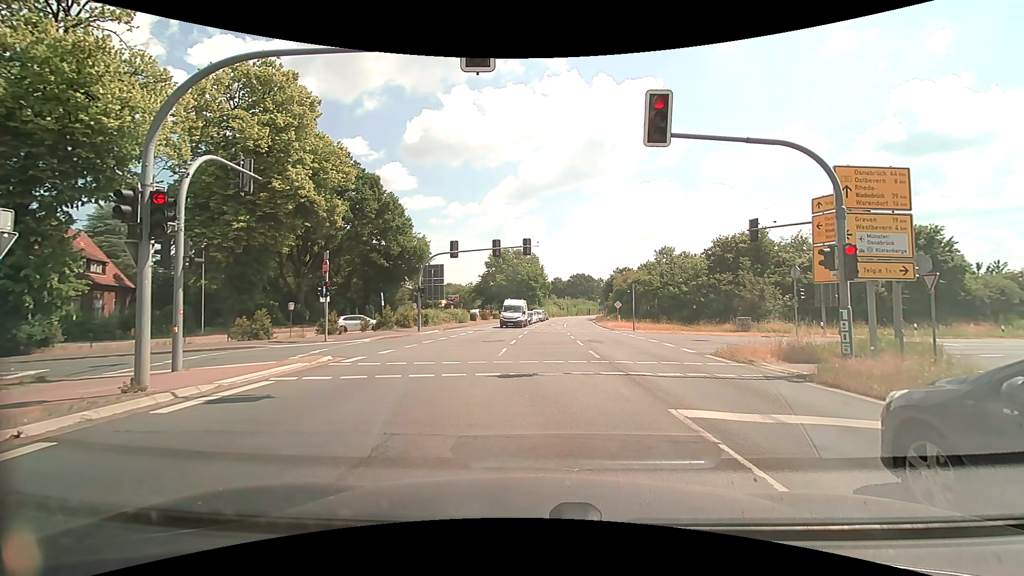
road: primary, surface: asphalt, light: Day
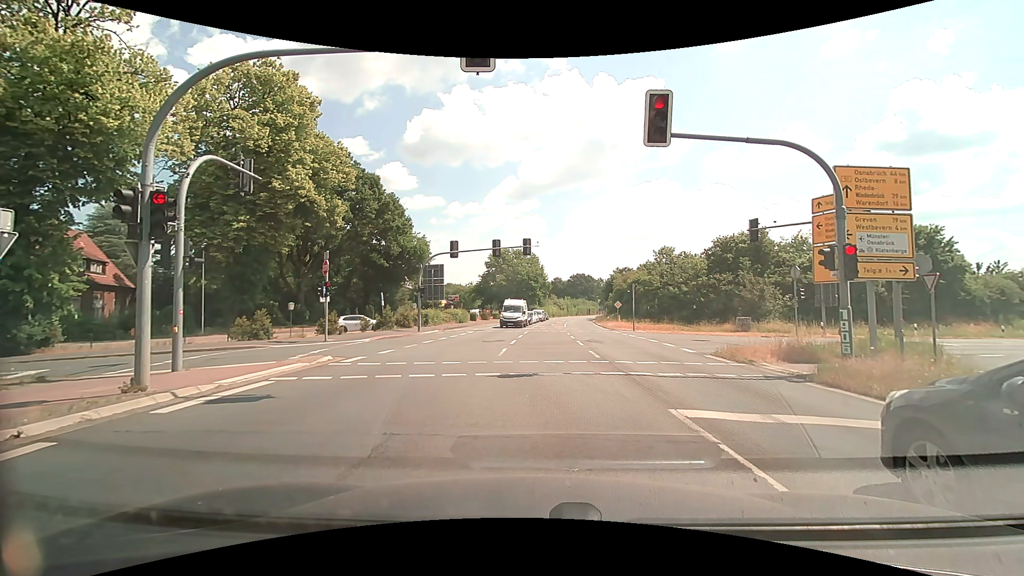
(0.0, 0.0) m; 0°
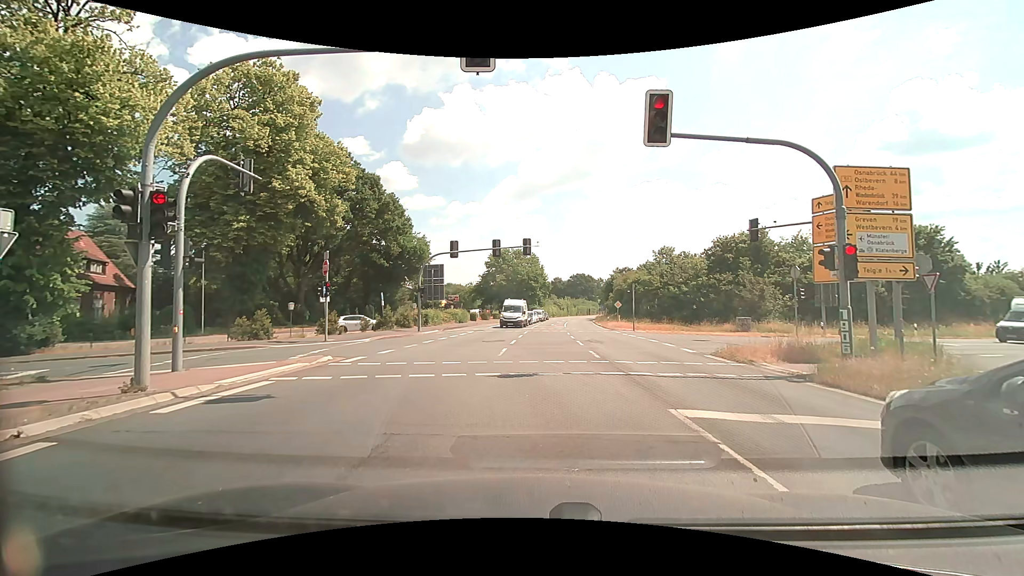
(0.0, 0.0) m; 0°
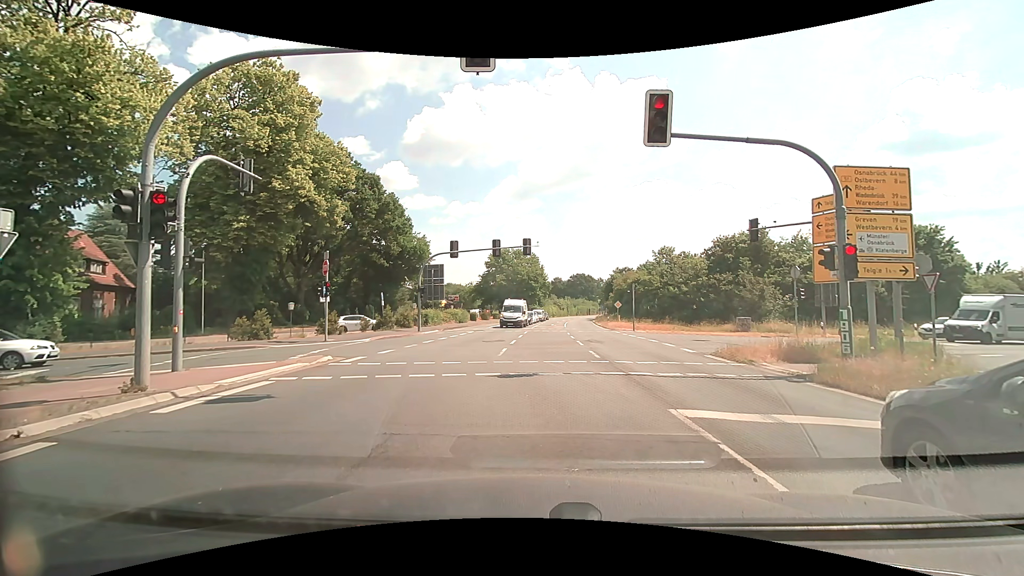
(0.0, 0.0) m; 0°
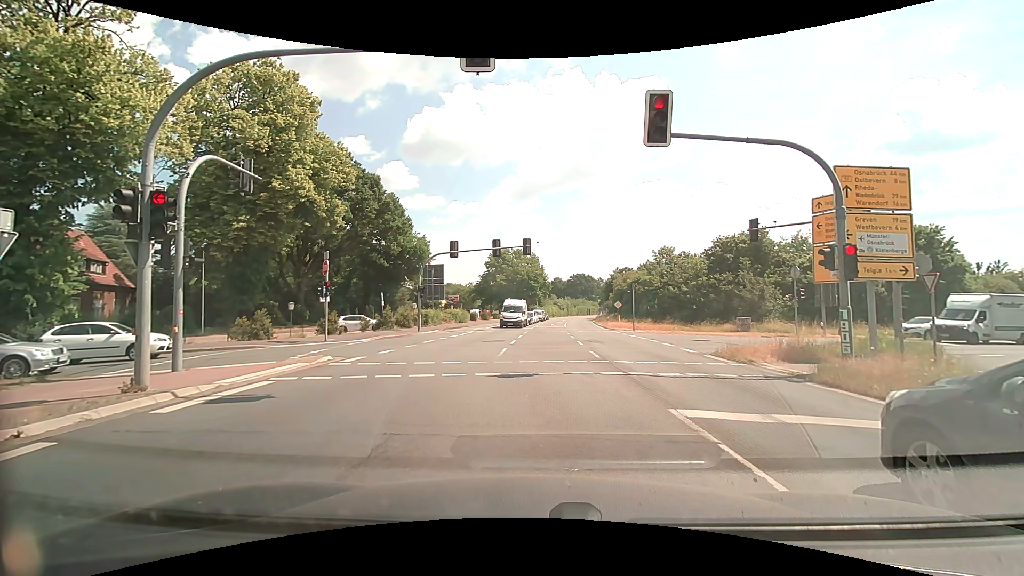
(0.0, 0.0) m; 0°
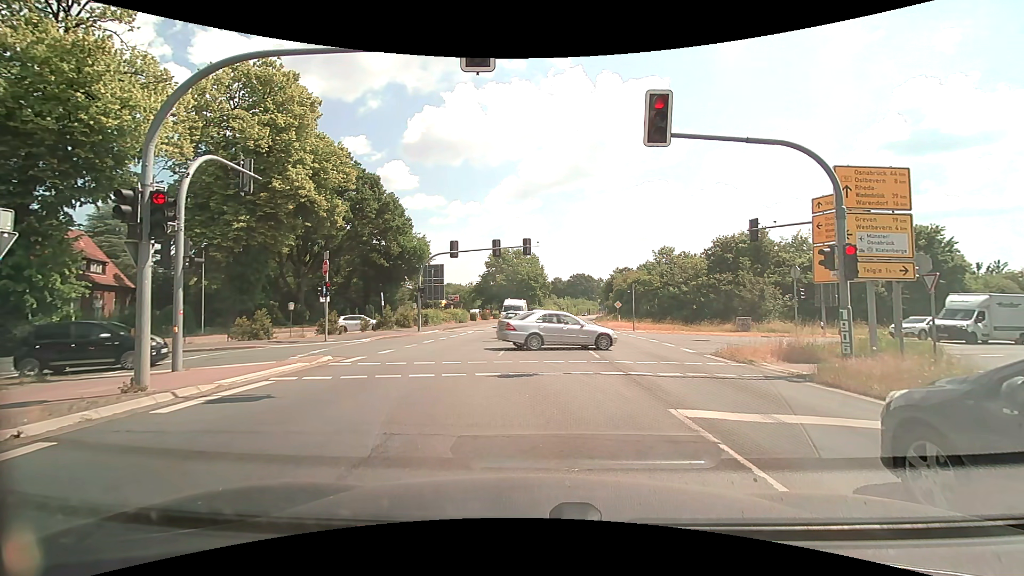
(0.0, 0.0) m; 0°
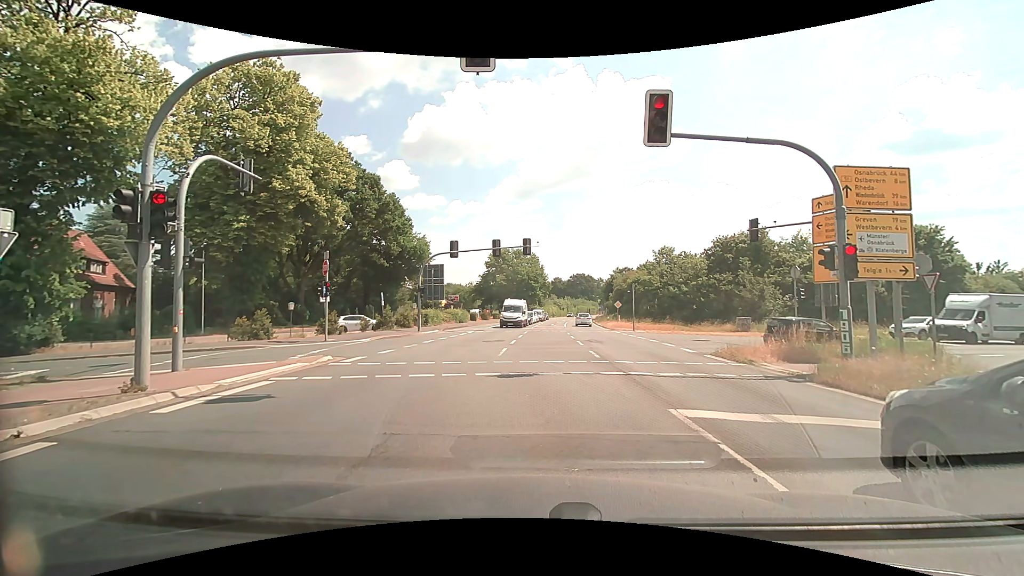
(0.0, 0.0) m; 0°
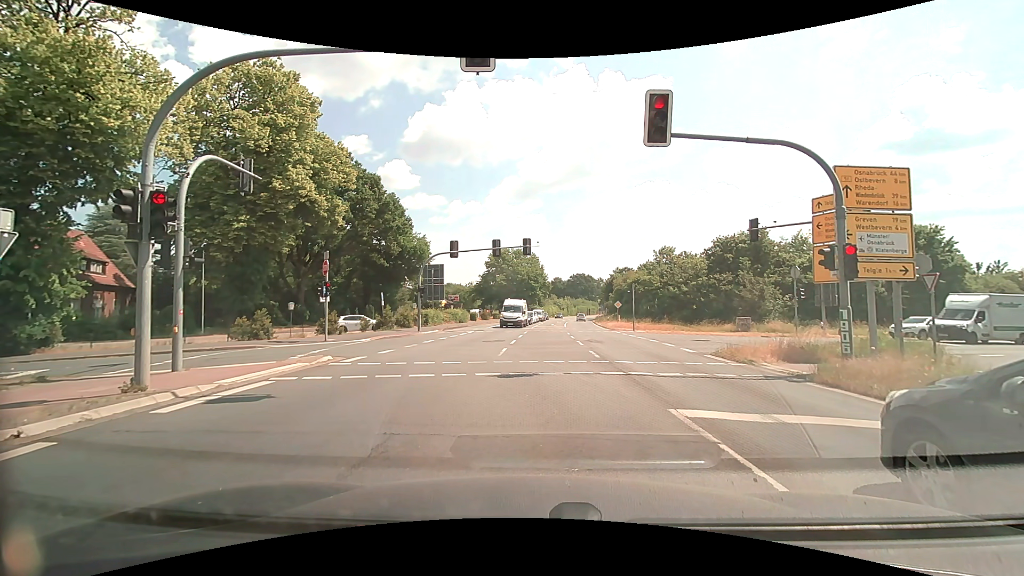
(0.0, 0.0) m; 0°
(0, +10) (-4, +19) (-13, +23) (-22, +21) (-32, +18) (-42, +15) (-51, +12) (-60, +9) (-70, +6) (-79, +2) m
